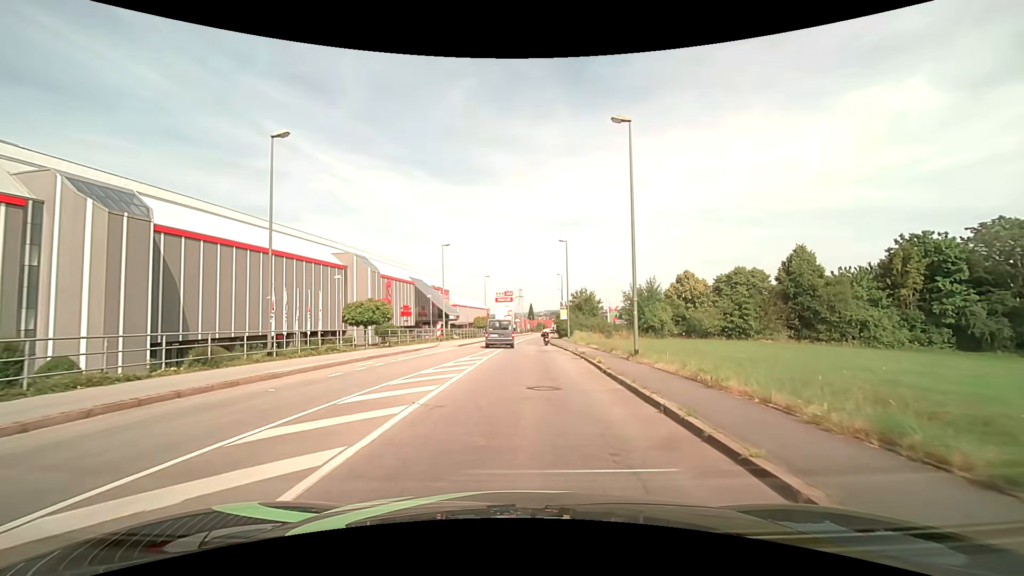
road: tertiary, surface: asphalt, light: Day
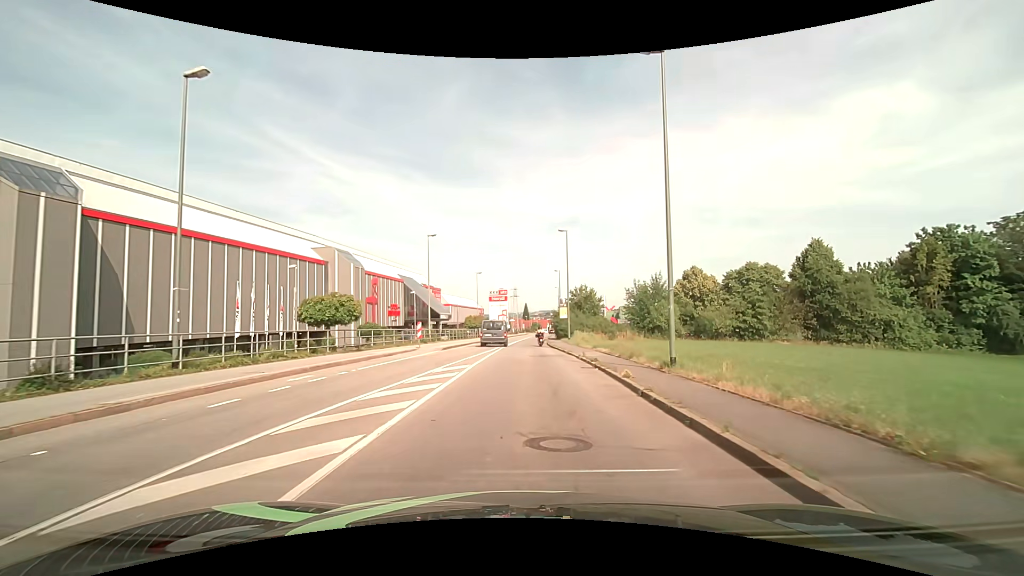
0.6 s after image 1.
(0.0, +5.5) m; +1°
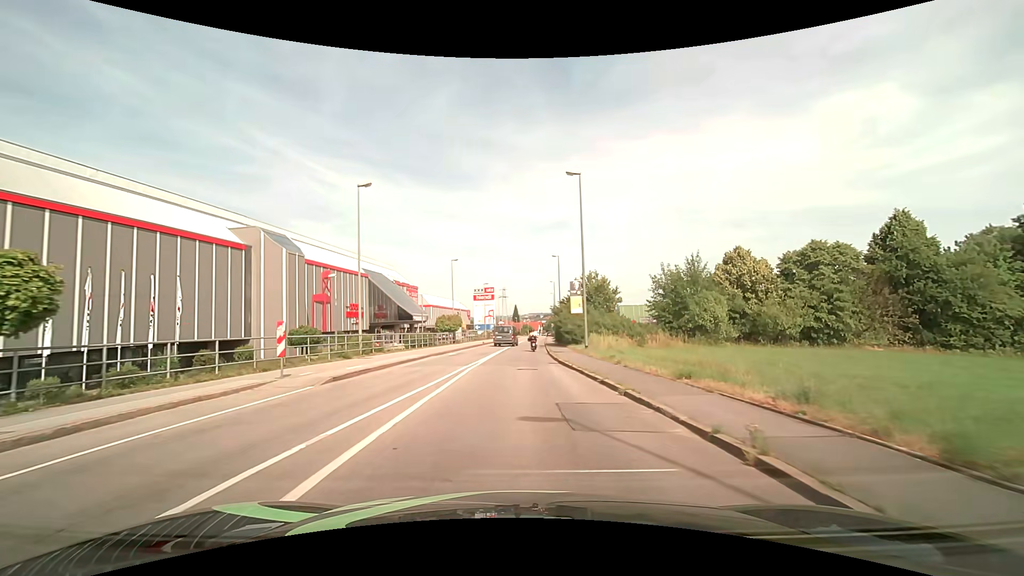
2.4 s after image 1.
(+0.2, +17.3) m; +1°
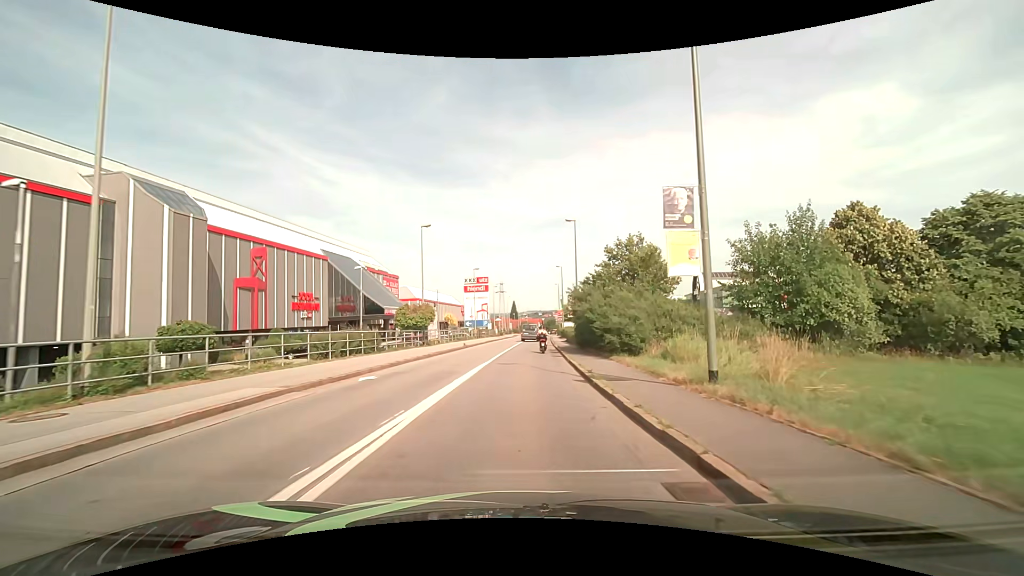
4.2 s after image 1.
(0.0, +17.9) m; +1°
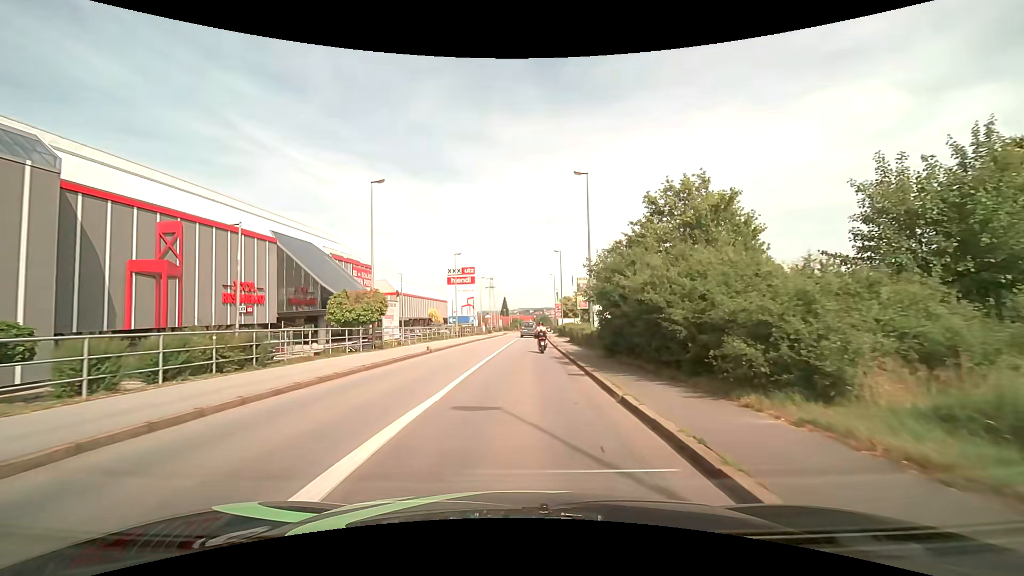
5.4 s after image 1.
(+0.1, +11.7) m; +1°
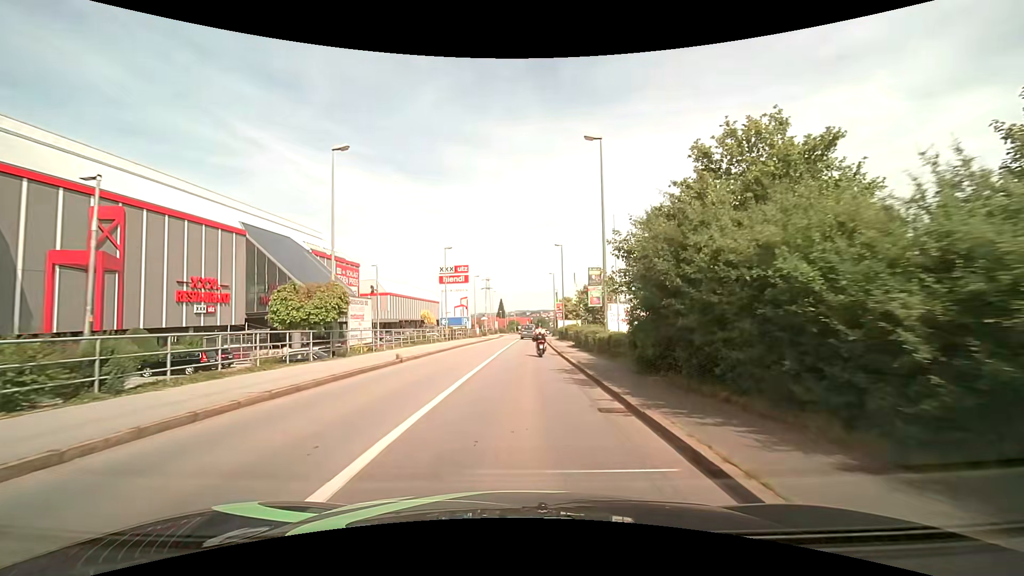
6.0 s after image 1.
(0.0, +5.7) m; 0°
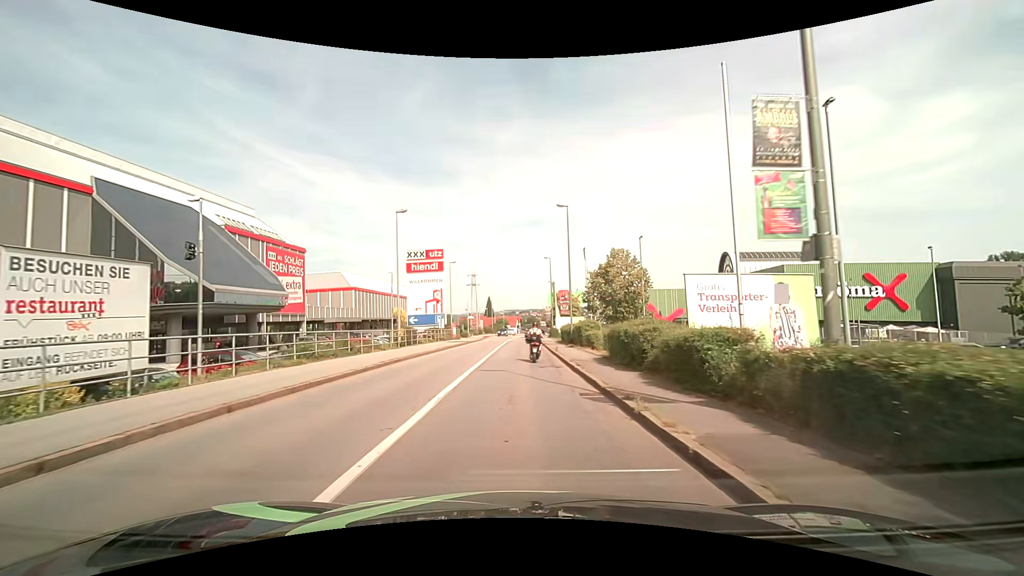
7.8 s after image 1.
(+0.2, +16.7) m; +2°
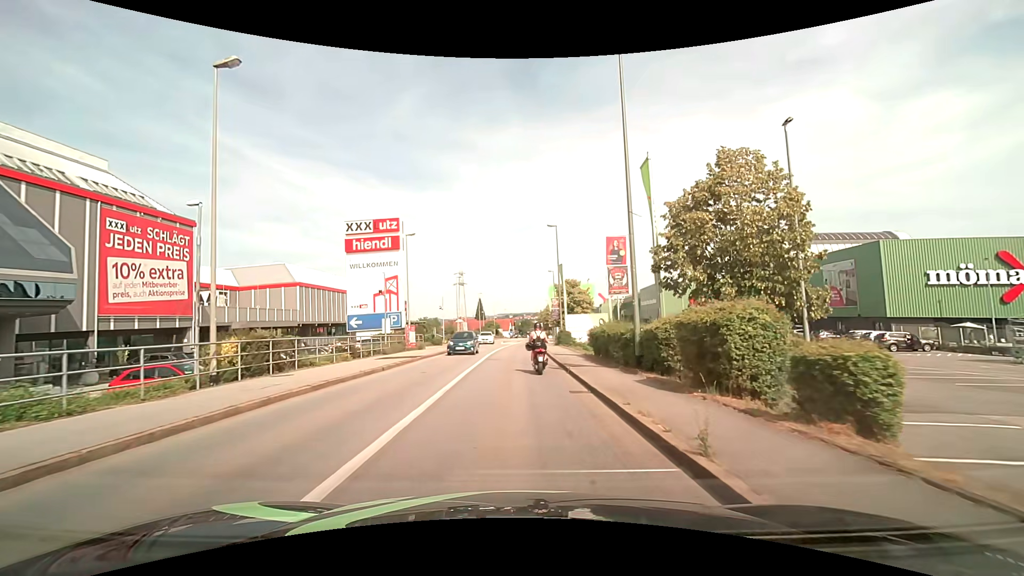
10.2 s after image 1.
(0.0, +21.1) m; -1°
(0, +10) (0, +20) (+1, +30) (+1, +40) (+2, +50) (+3, +60) (+4, +70) (+4, +80) (+5, +90) (+6, +100) m
